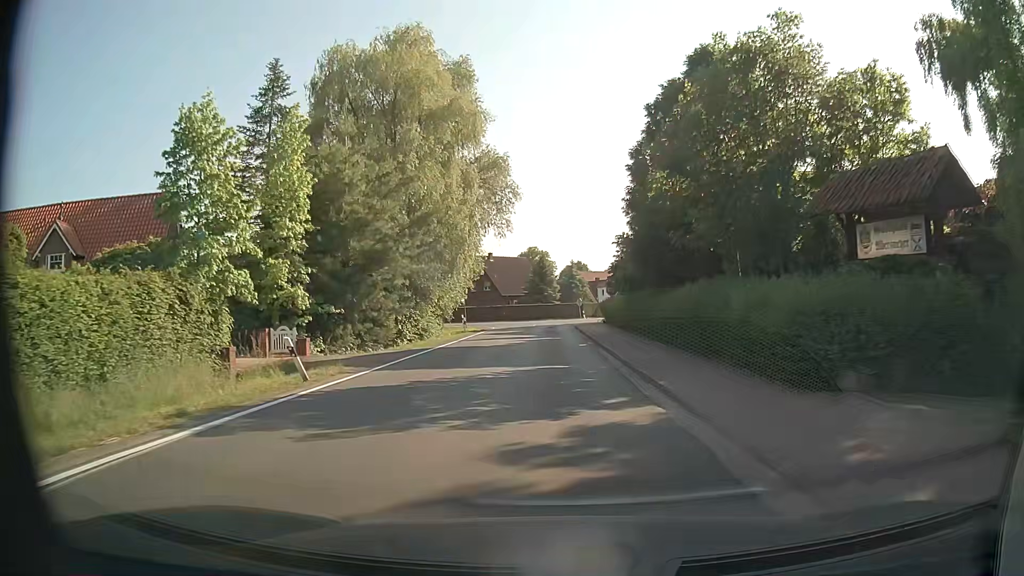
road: tertiary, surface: asphalt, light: Day
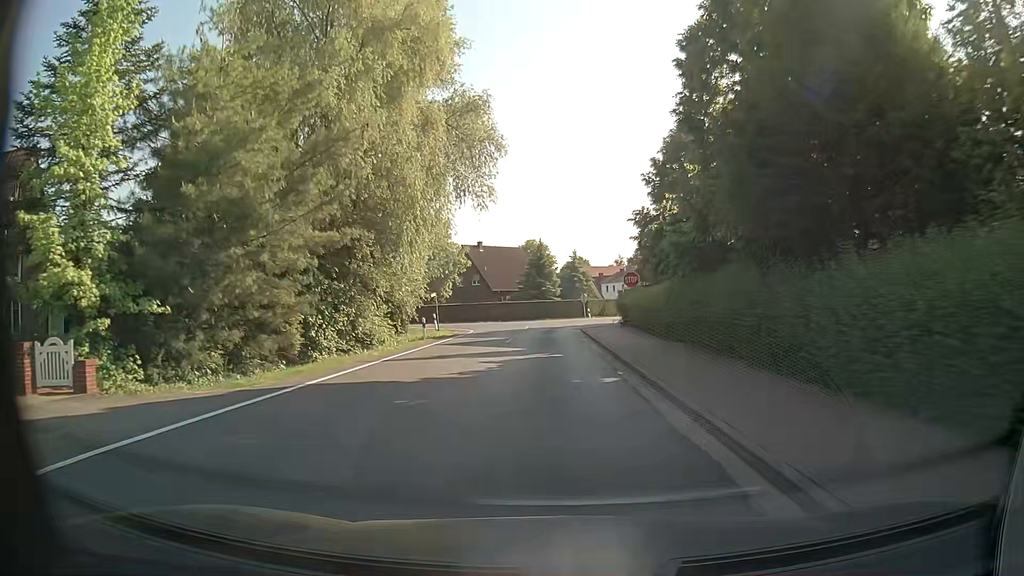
(0.0, +13.4) m; 0°
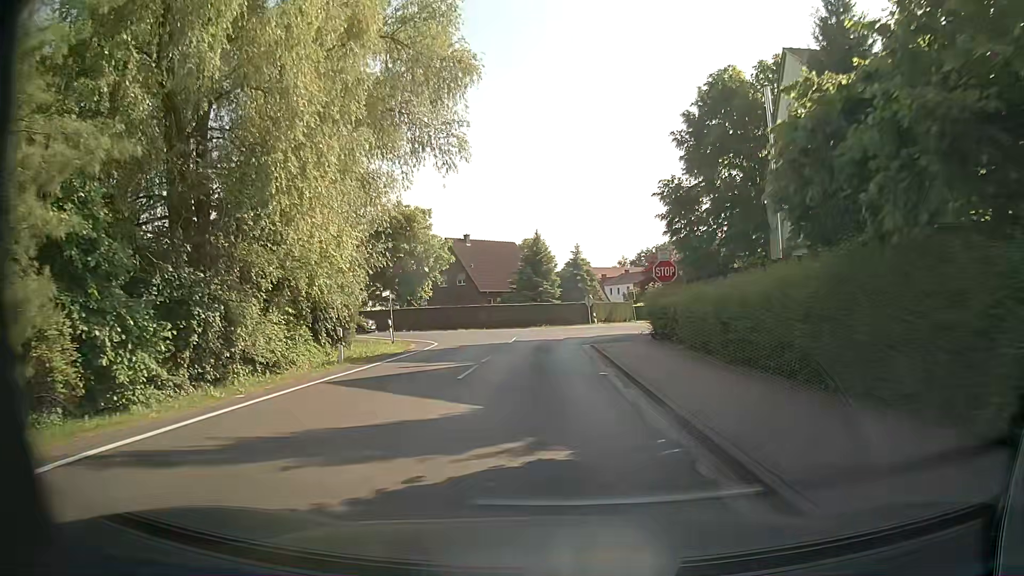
(-0.1, +12.0) m; 0°
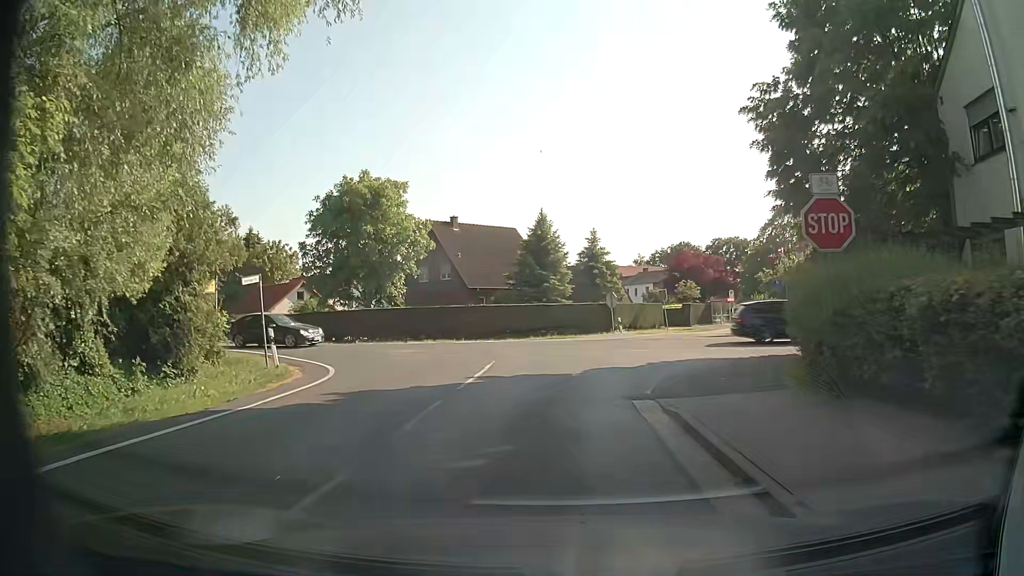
(-0.2, +15.1) m; -3°
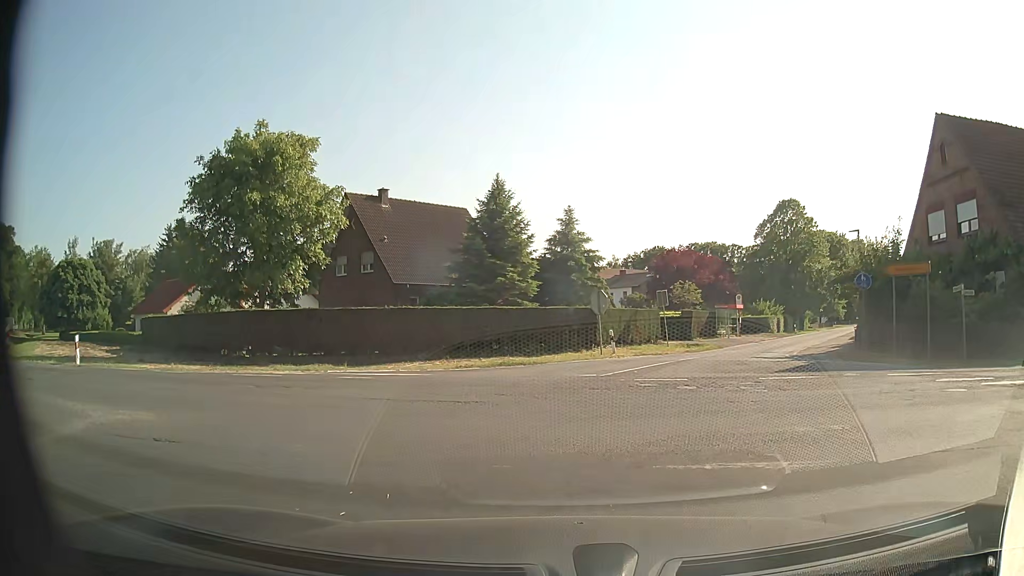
(+0.7, +14.3) m; +6°
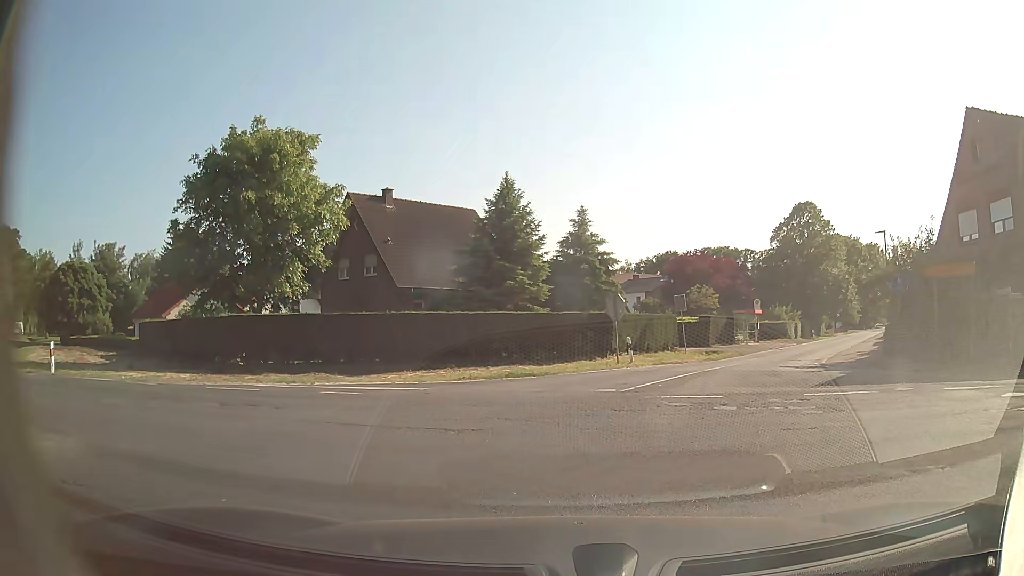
(0.0, +1.8) m; 0°
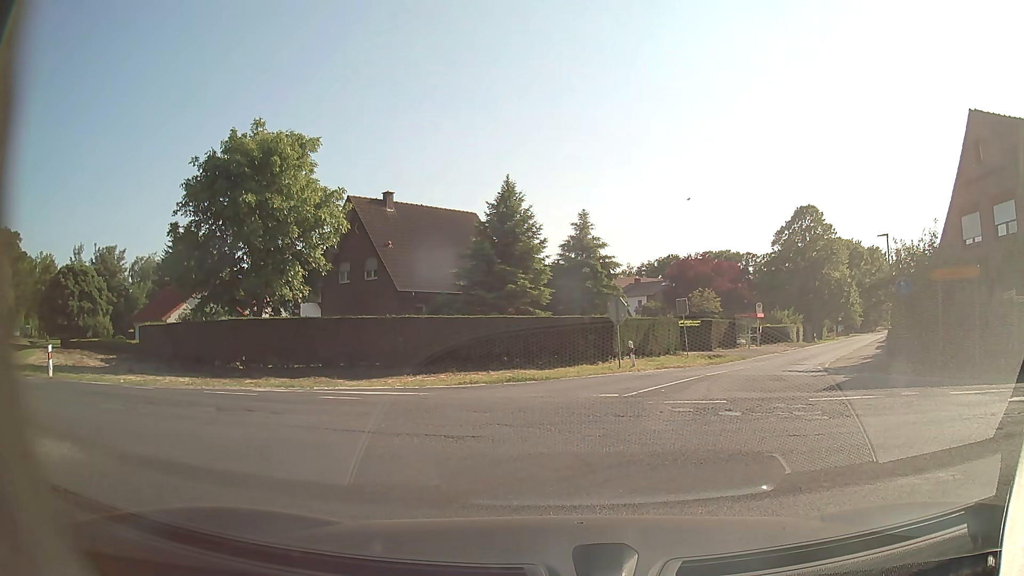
(0.0, +0.3) m; 0°
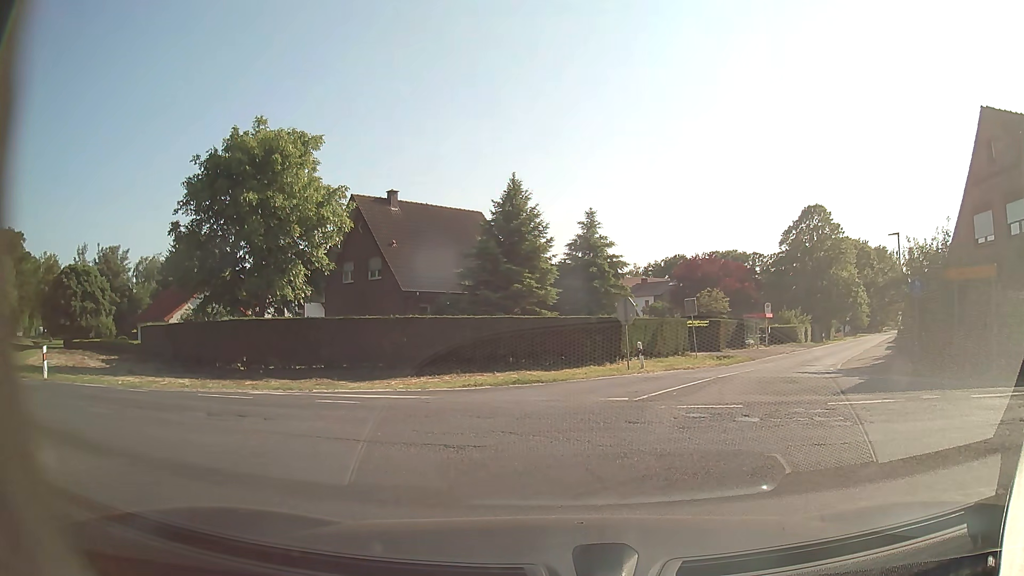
(0.0, +0.5) m; 0°
